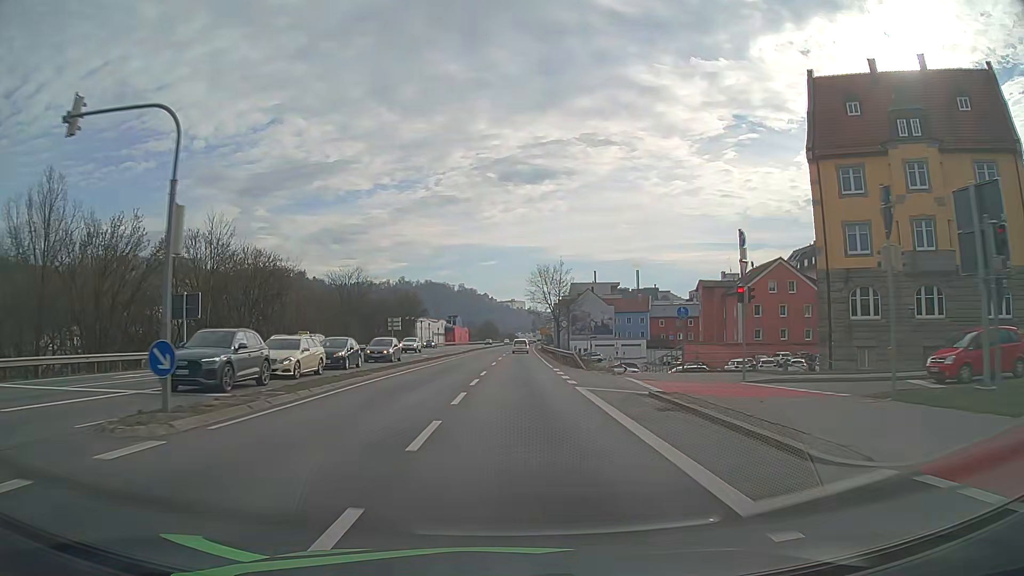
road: primary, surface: asphalt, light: Day
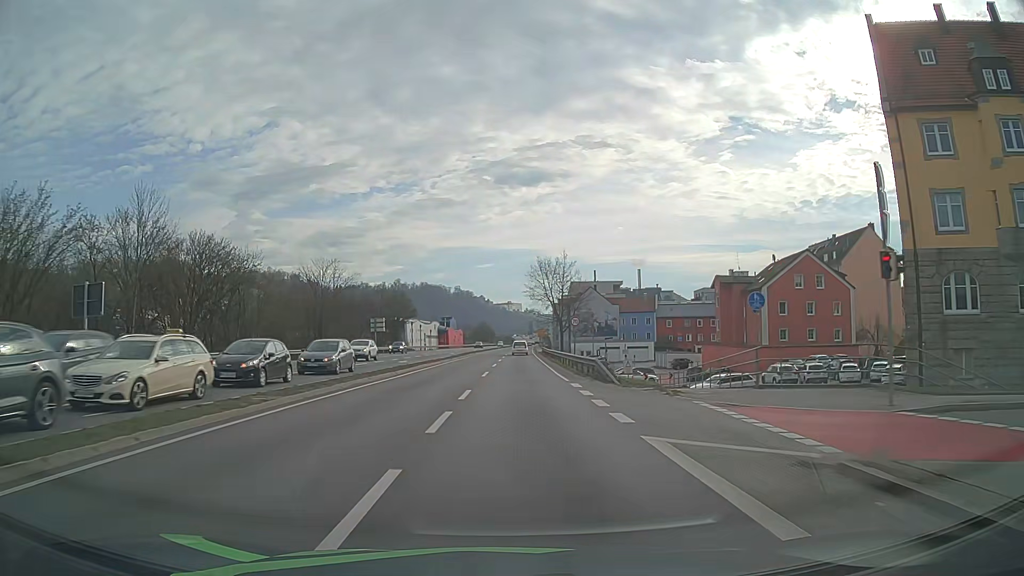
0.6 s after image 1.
(0.0, +10.3) m; 0°
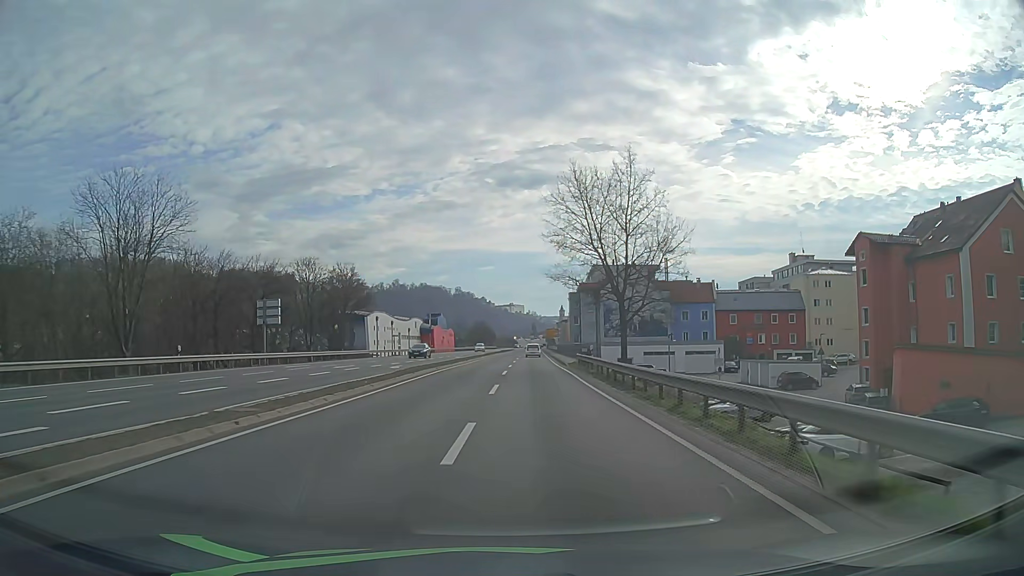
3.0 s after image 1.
(+0.2, +41.3) m; 0°
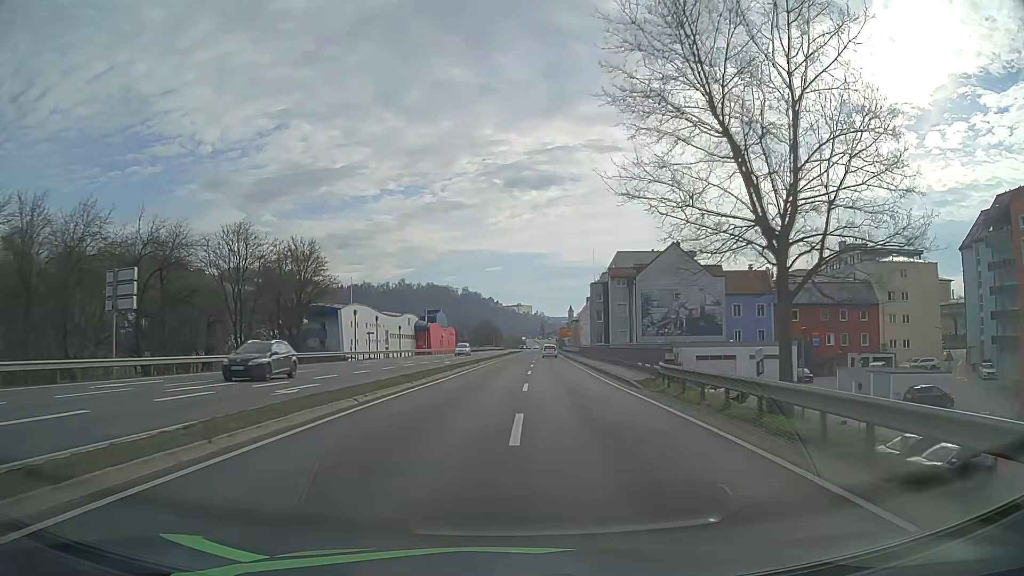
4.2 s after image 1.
(-0.1, +20.8) m; -1°
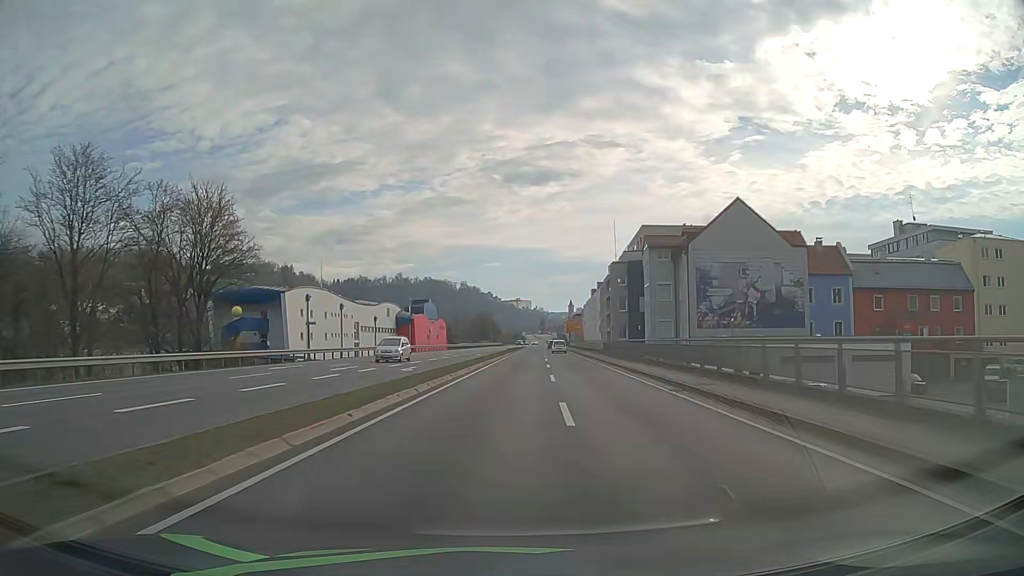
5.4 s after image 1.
(0.0, +21.0) m; 0°
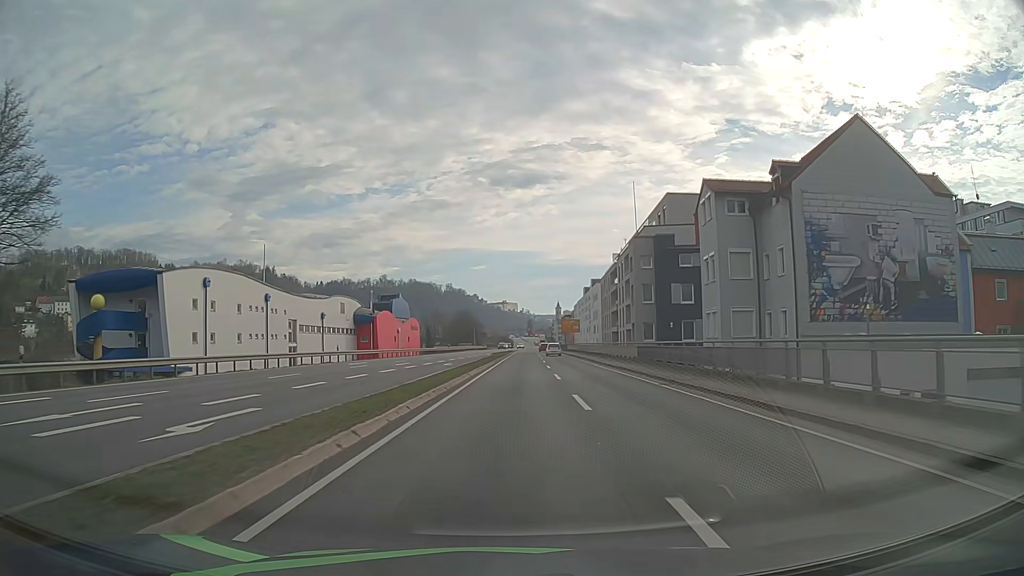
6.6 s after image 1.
(+0.2, +21.2) m; +1°
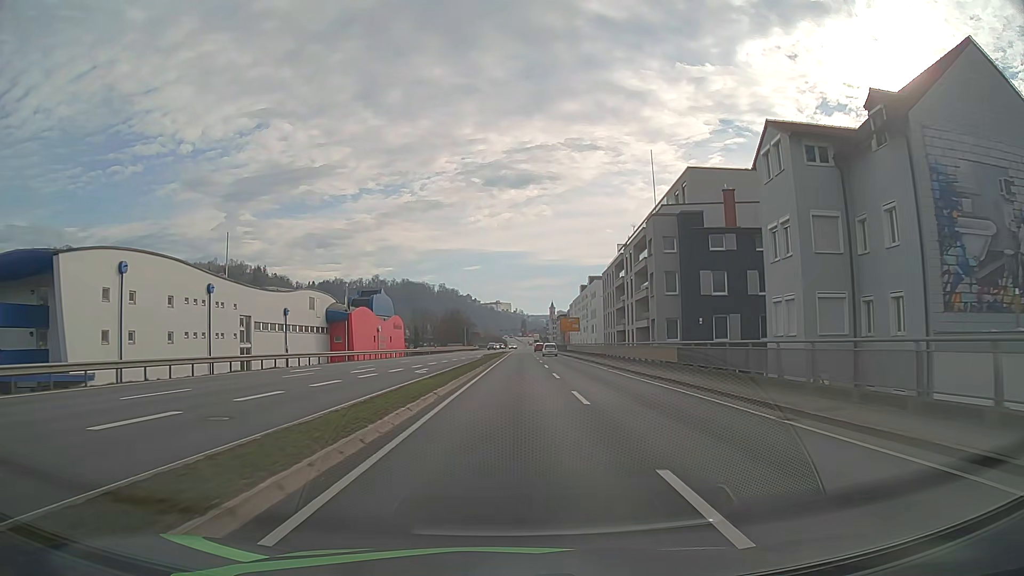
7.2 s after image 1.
(0.0, +10.7) m; +1°
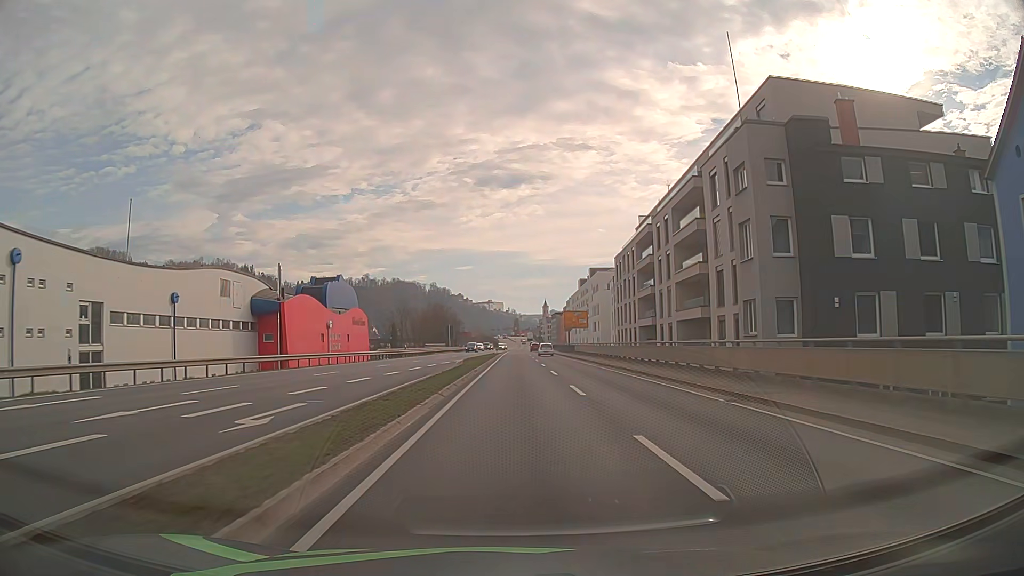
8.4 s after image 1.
(+0.1, +21.4) m; +1°
(0, +10) (0, +20) (0, +30) (0, +40) (0, +50) (+1, +60) (+1, +70) (+1, +80) (+1, +90) (+1, +100) m
